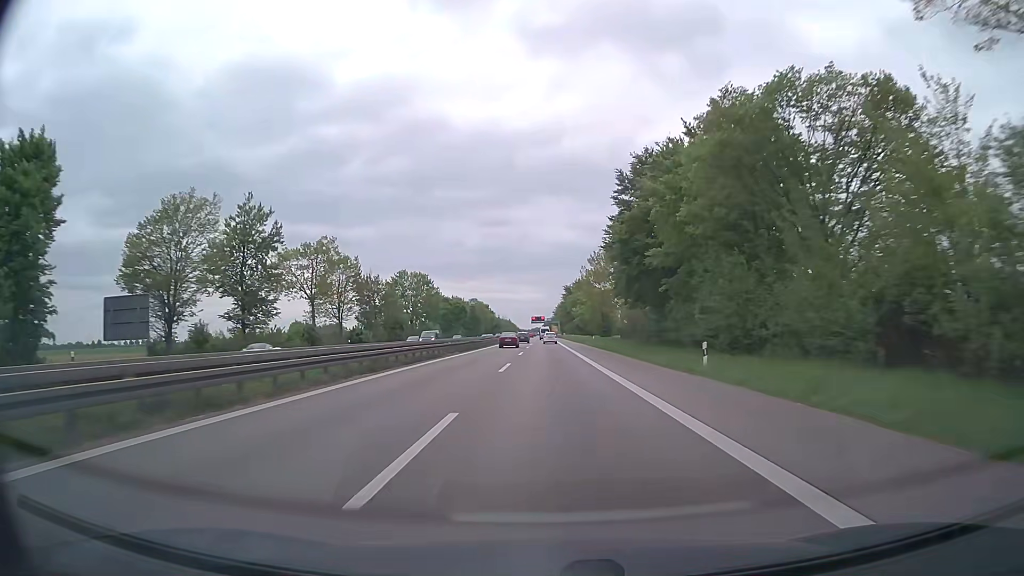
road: trunk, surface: asphalt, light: Day
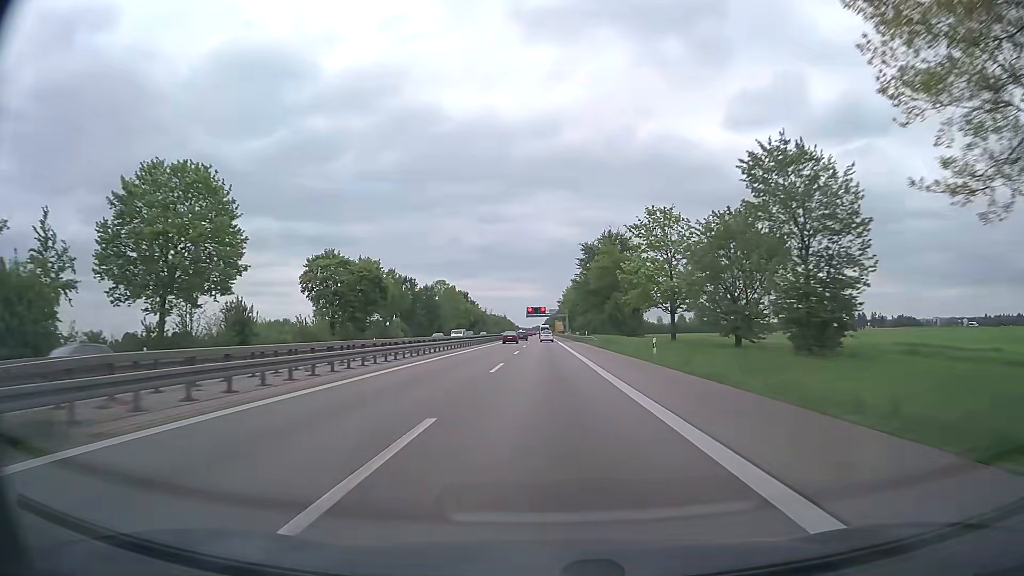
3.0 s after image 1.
(+0.2, +91.2) m; 0°
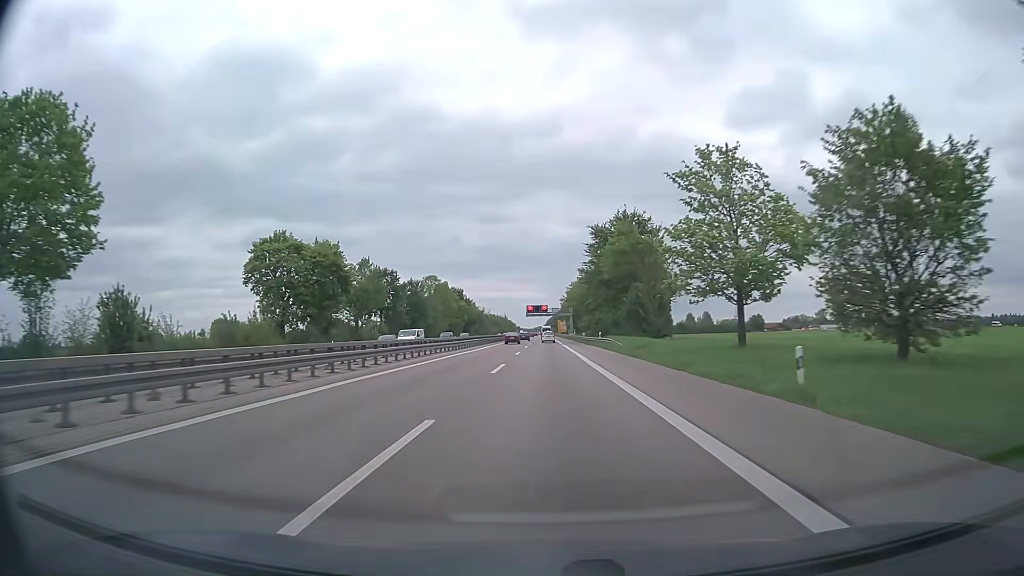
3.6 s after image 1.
(0.0, +18.2) m; 0°
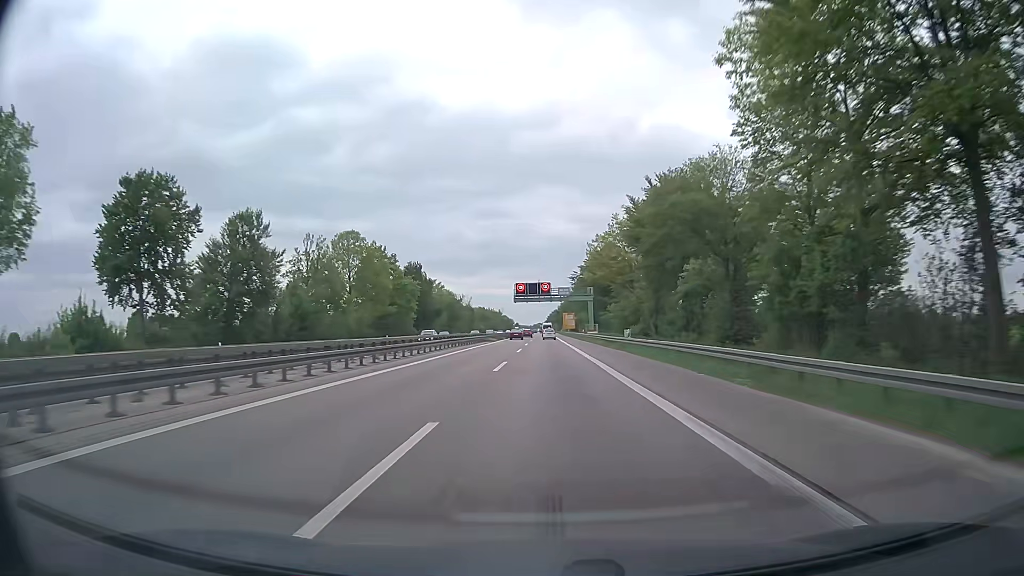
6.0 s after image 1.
(-0.4, +72.9) m; 0°
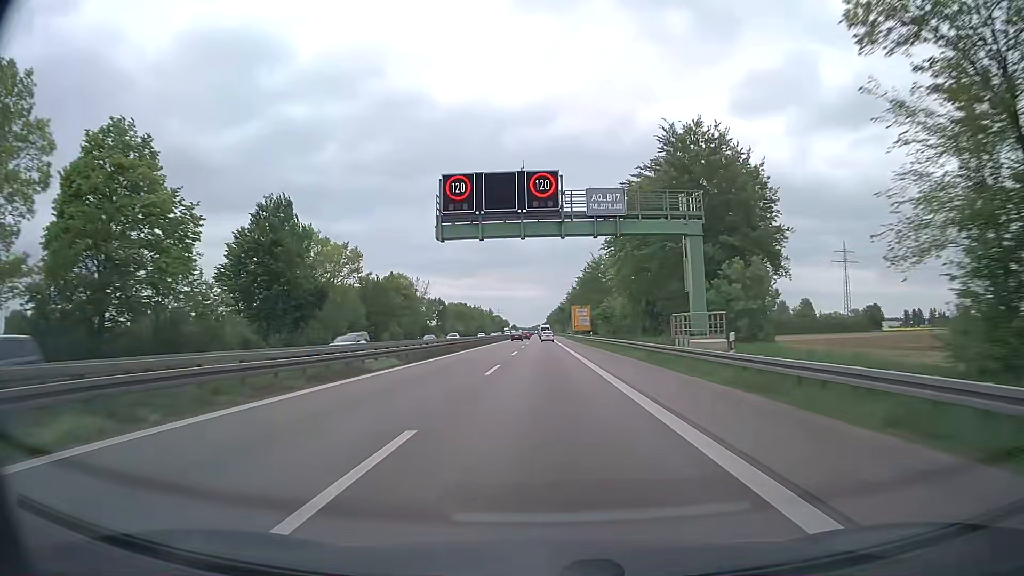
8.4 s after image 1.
(0.0, +72.8) m; 0°
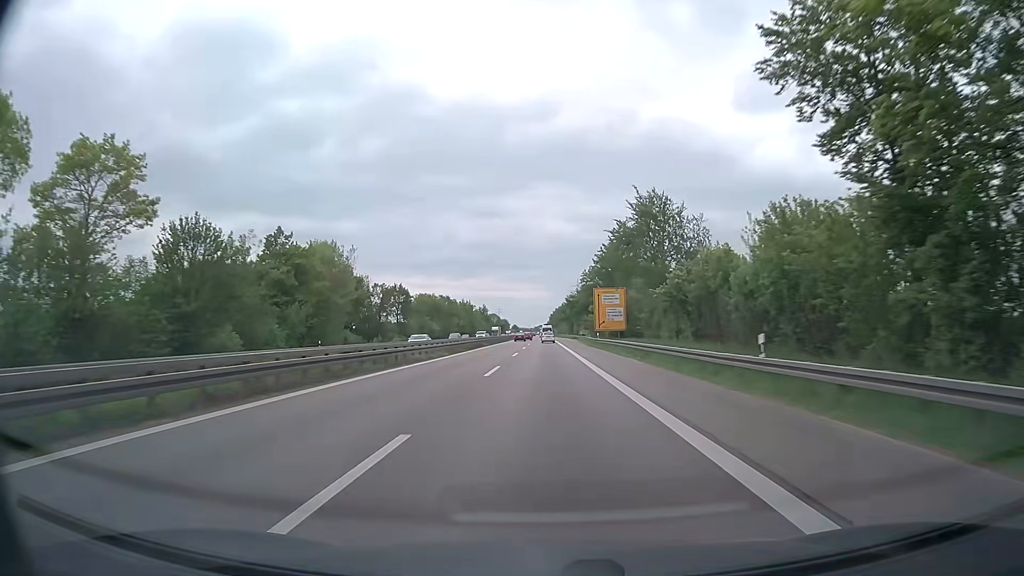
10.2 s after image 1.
(-0.1, +54.6) m; 0°
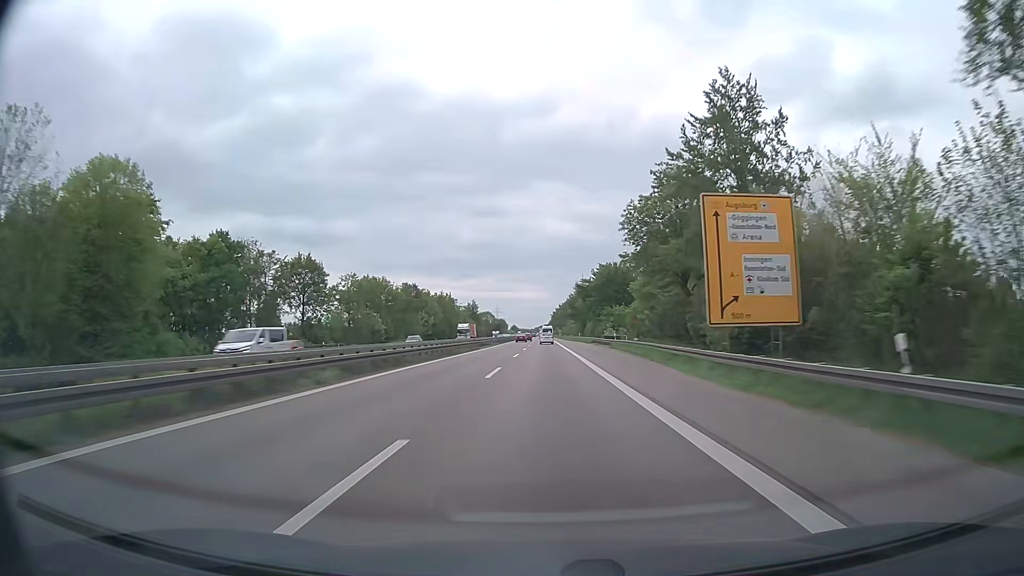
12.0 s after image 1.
(+0.2, +54.6) m; 0°
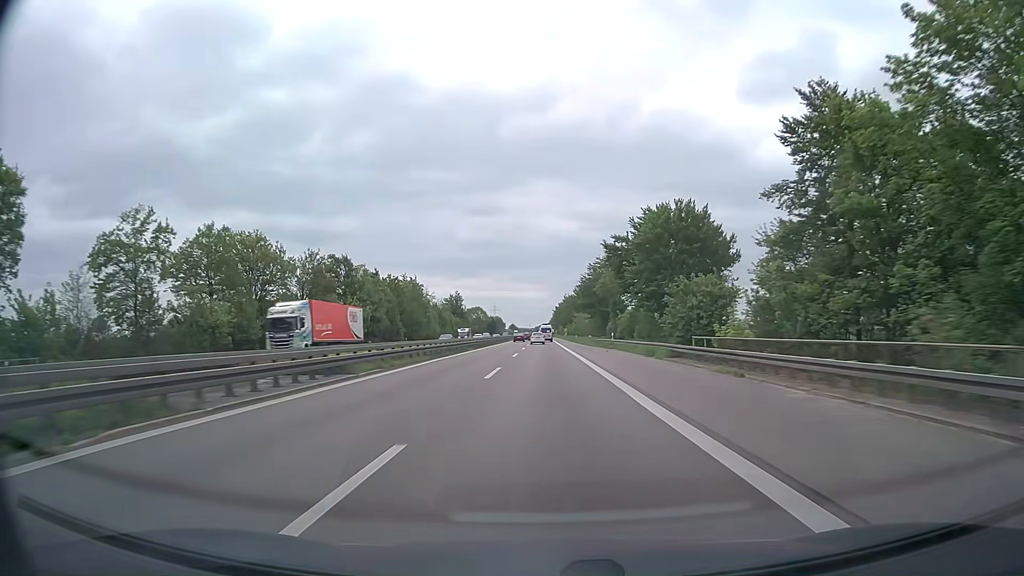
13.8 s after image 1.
(-0.1, +54.6) m; 0°
(0, +10) (0, +20) (0, +30) (0, +40) (0, +50) (0, +60) (0, +70) (0, +80) (0, +90) (0, +100) m
